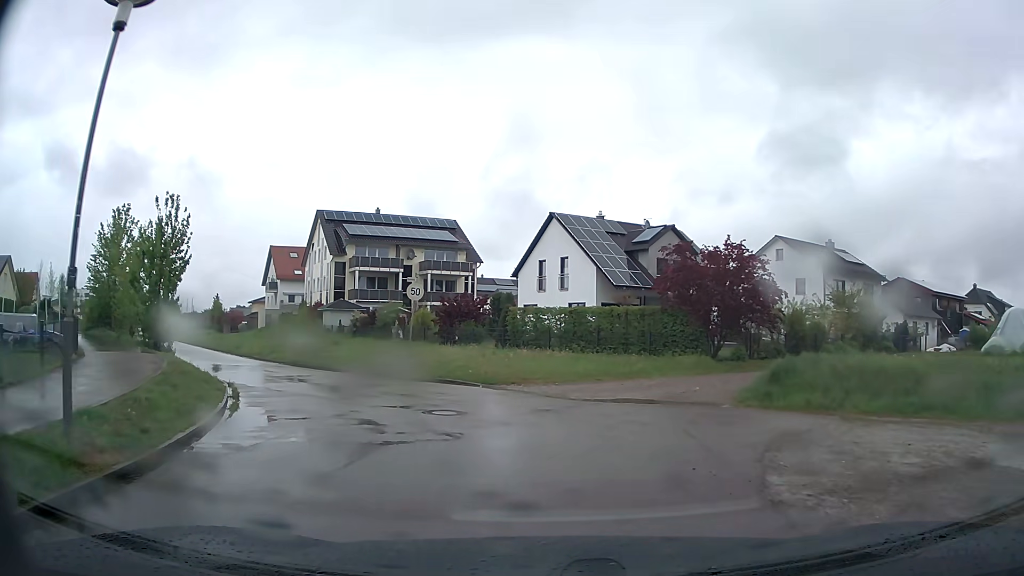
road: residential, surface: asphalt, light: Day
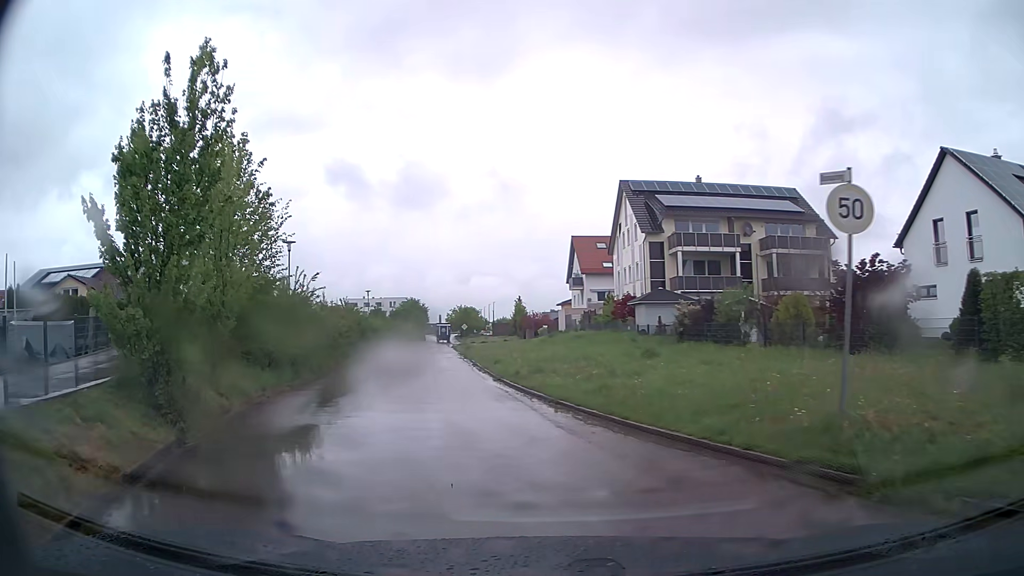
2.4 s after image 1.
(-3.5, +15.1) m; -28°
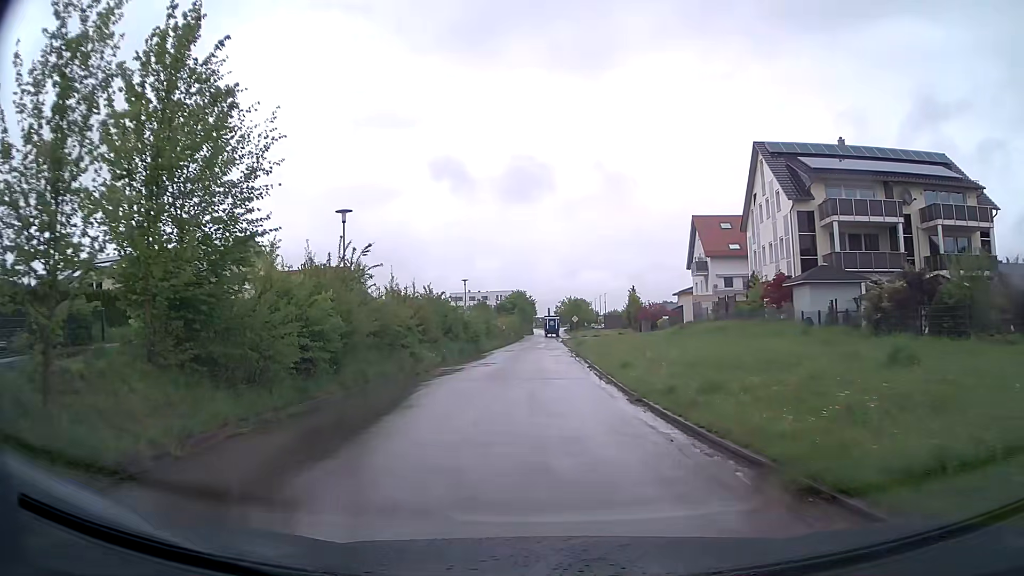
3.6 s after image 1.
(-0.8, +9.0) m; -9°
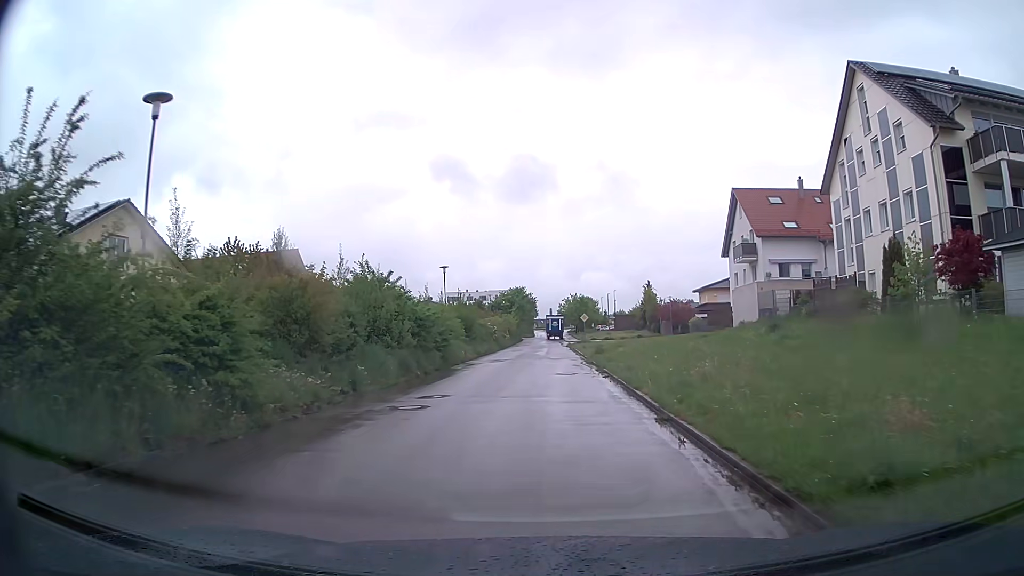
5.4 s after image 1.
(0.0, +15.7) m; 0°
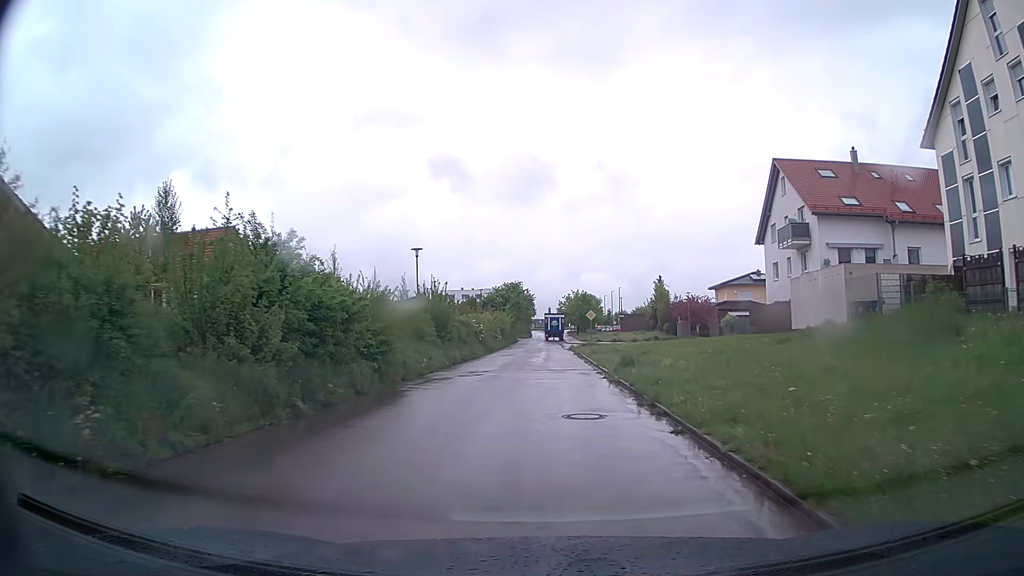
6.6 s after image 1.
(0.0, +11.3) m; 0°
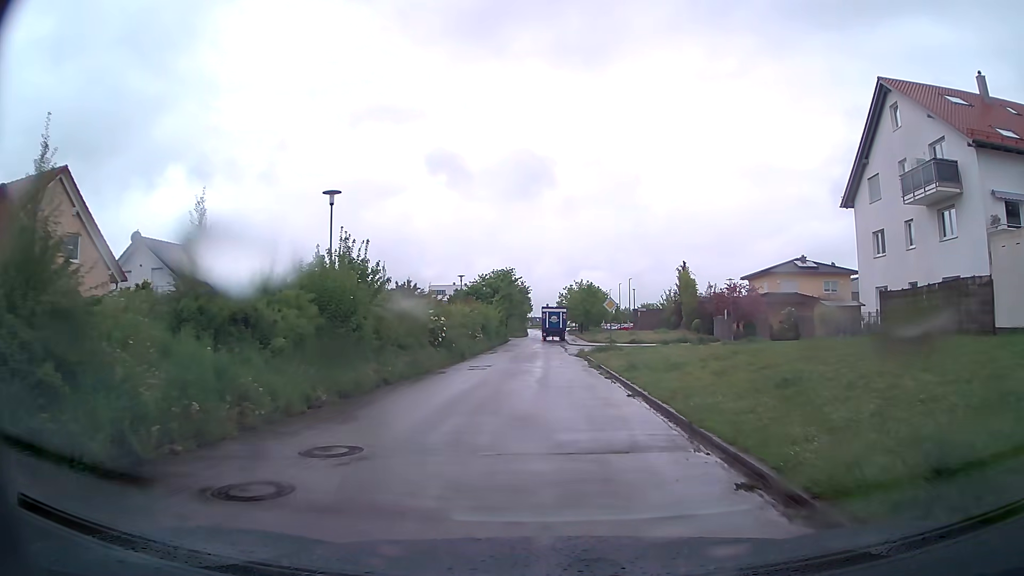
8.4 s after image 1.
(+0.1, +17.2) m; +1°
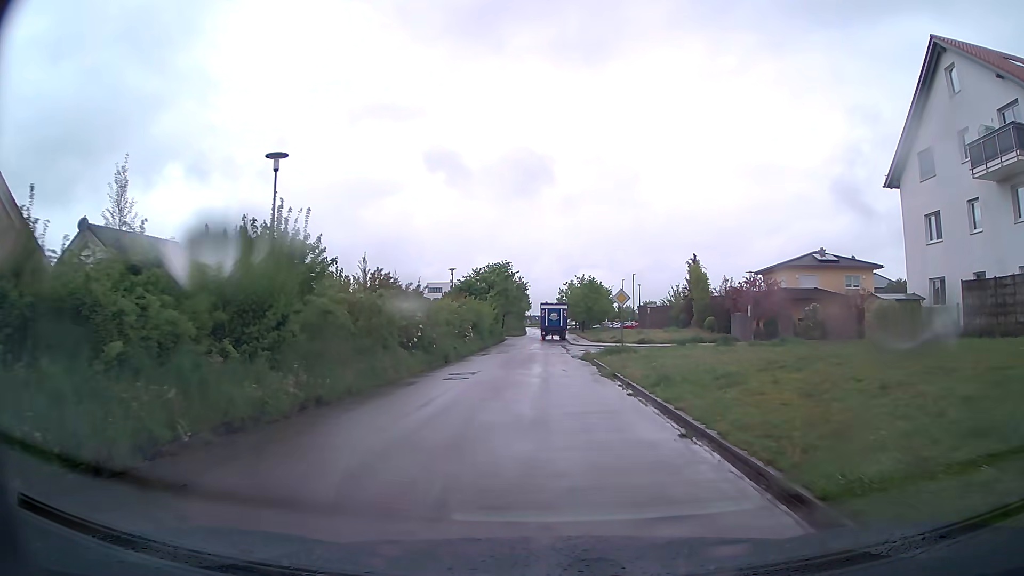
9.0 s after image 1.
(0.0, +5.7) m; 0°
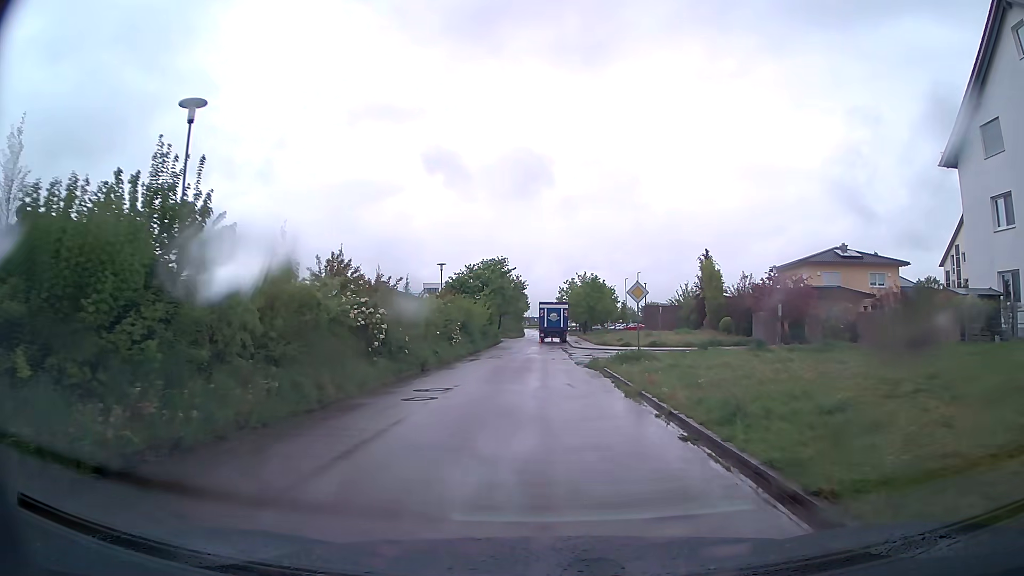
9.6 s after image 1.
(0.0, +5.6) m; 0°
(0, +10) (0, +20) (-1, +30) (-1, +40) (-2, +50) (-3, +60) (-2, +70) (-2, +80) (-1, +90) (0, +100) m
